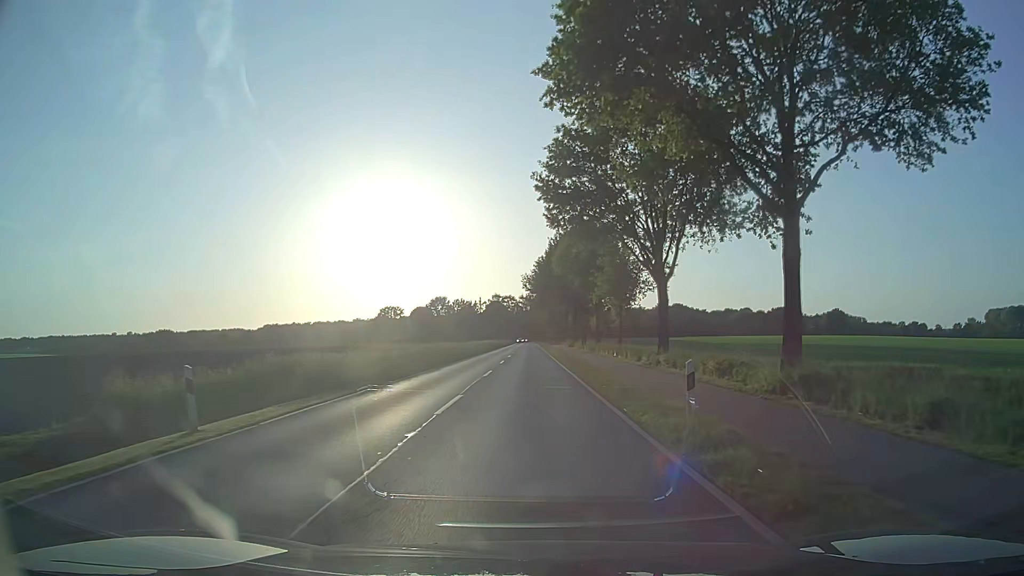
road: secondary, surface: asphalt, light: Day
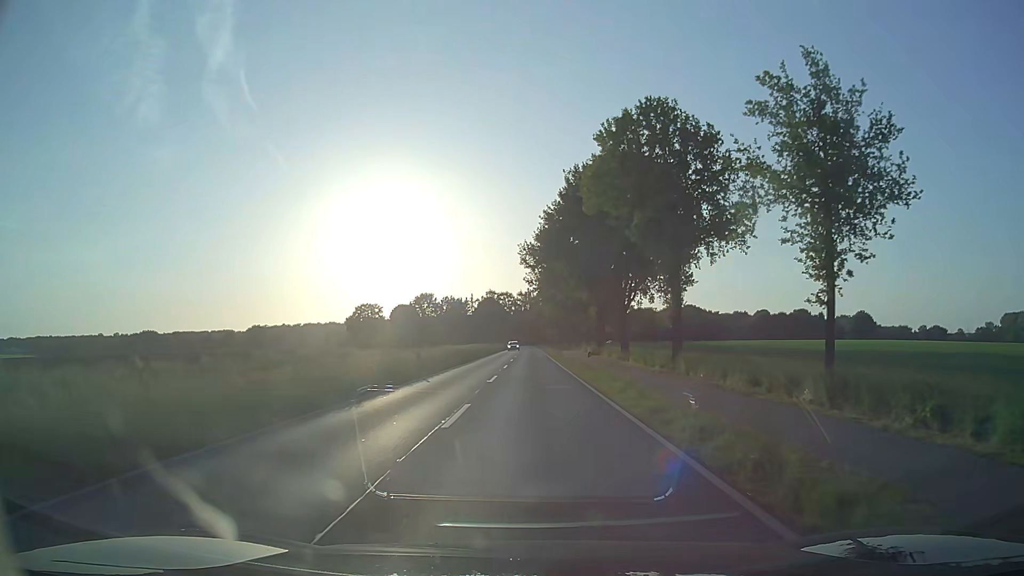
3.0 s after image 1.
(-0.3, +38.2) m; 0°
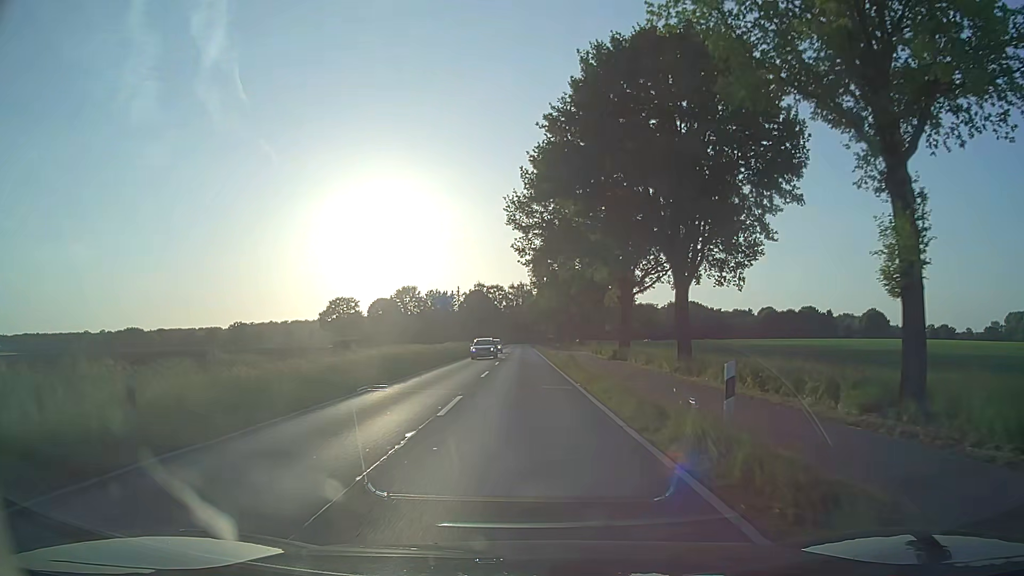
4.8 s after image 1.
(+0.1, +22.9) m; +1°
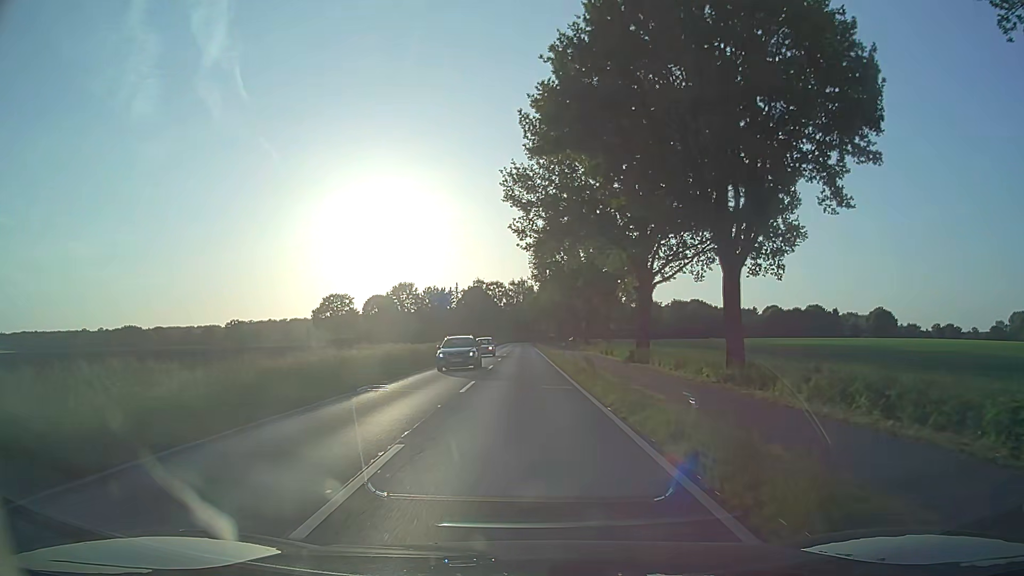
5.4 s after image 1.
(0.0, +7.6) m; 0°
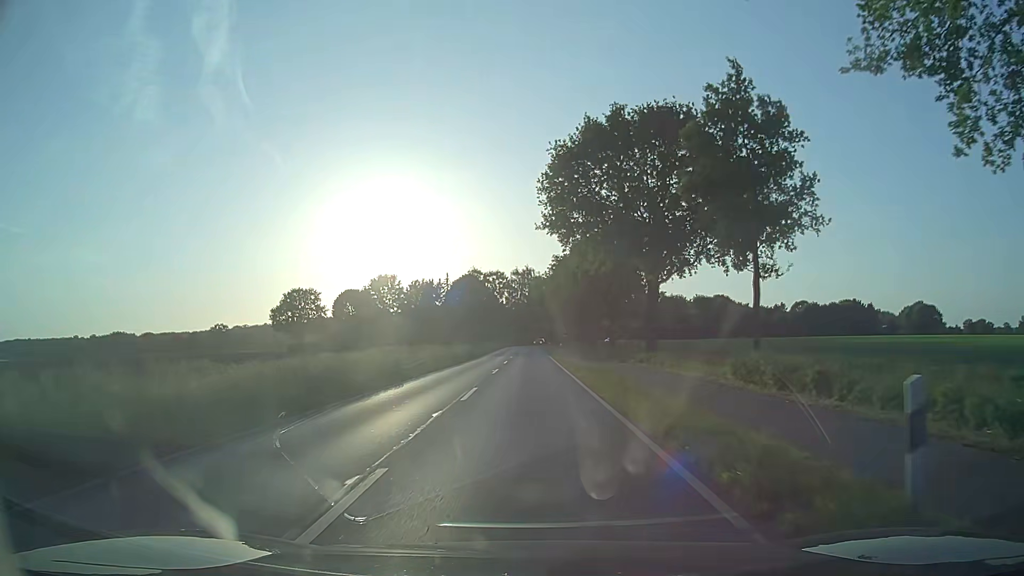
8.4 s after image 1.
(-0.2, +38.1) m; -1°
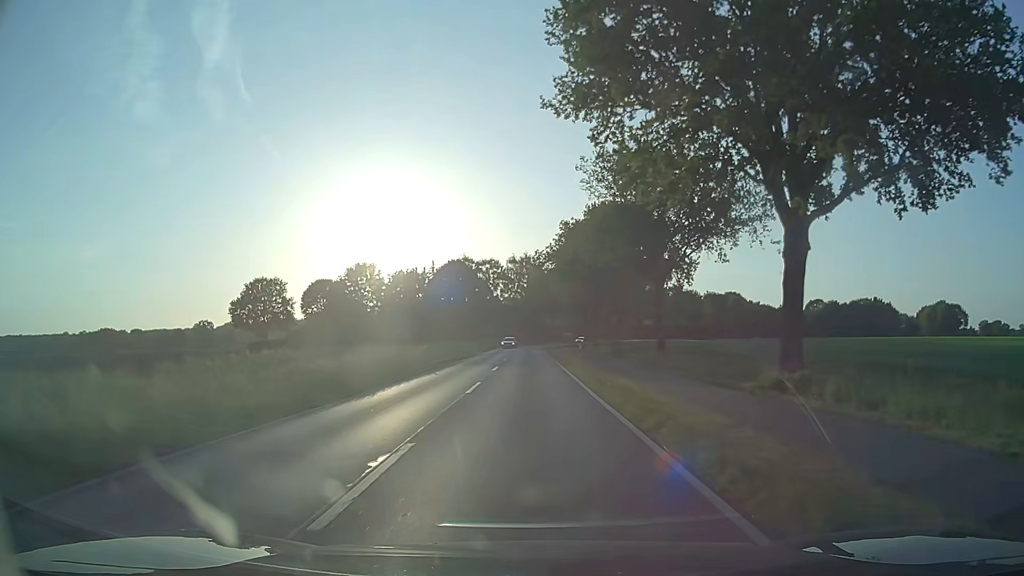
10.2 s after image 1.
(+0.1, +22.9) m; 0°
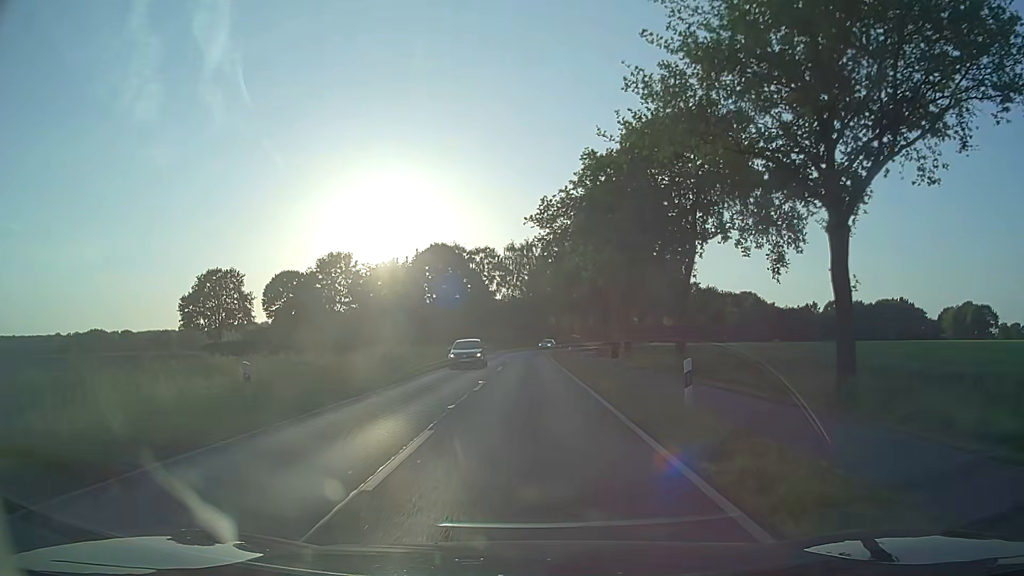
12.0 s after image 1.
(0.0, +22.9) m; 0°
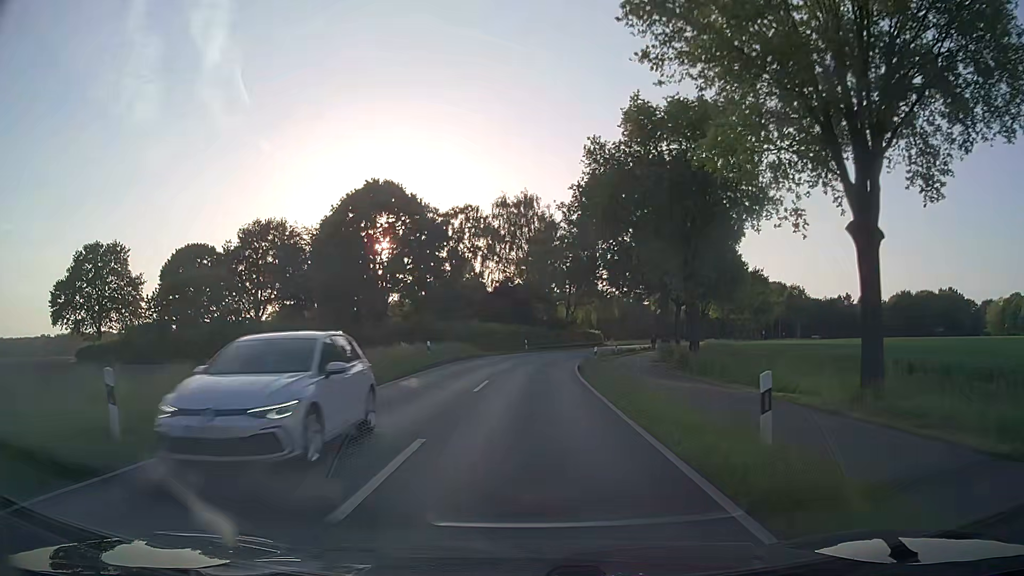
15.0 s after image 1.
(+0.1, +38.0) m; 0°
(0, +10) (0, +20) (0, +30) (+1, +40) (+3, +50) (+5, +60) (+7, +69) (+10, +79) (+13, +89) (+16, +98) m
